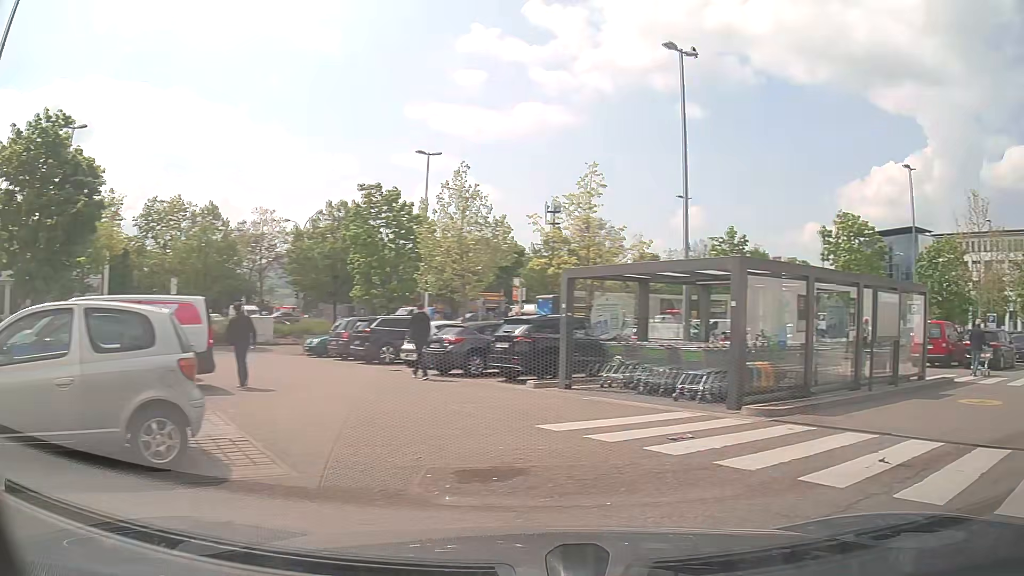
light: Day
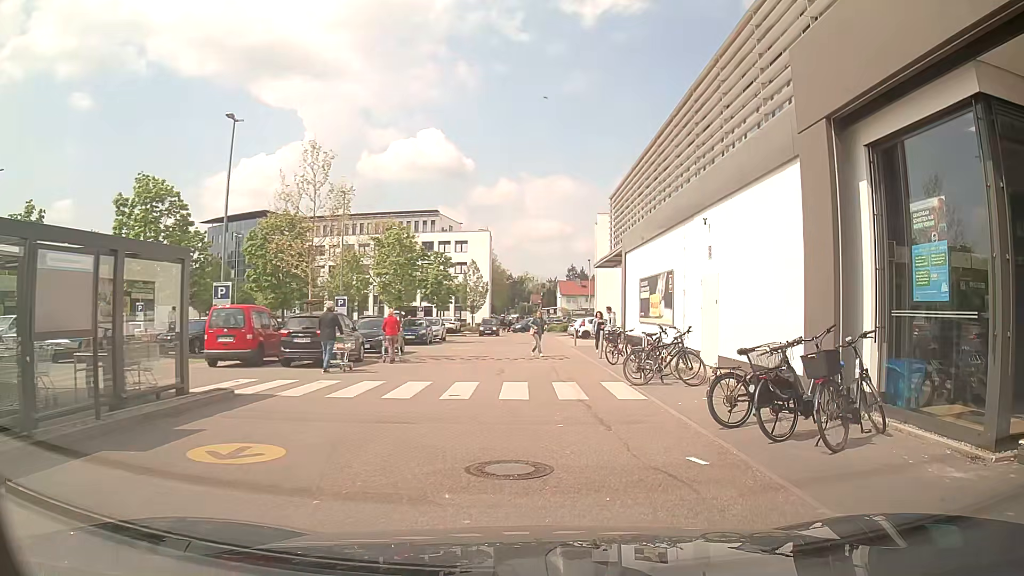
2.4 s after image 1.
(+3.9, +6.1) m; +51°
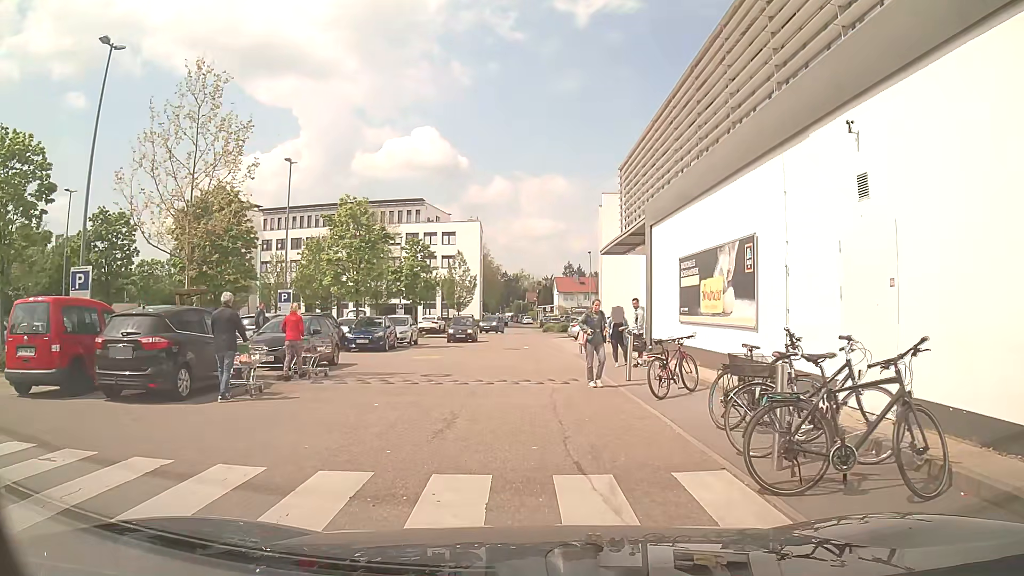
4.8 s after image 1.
(+0.3, +8.7) m; +2°
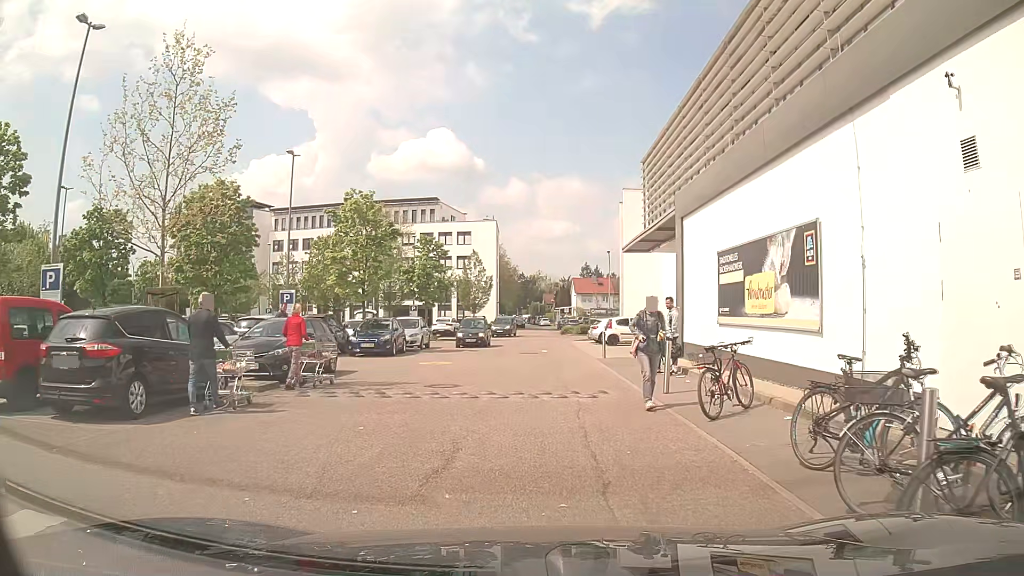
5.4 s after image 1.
(0.0, +2.1) m; -1°
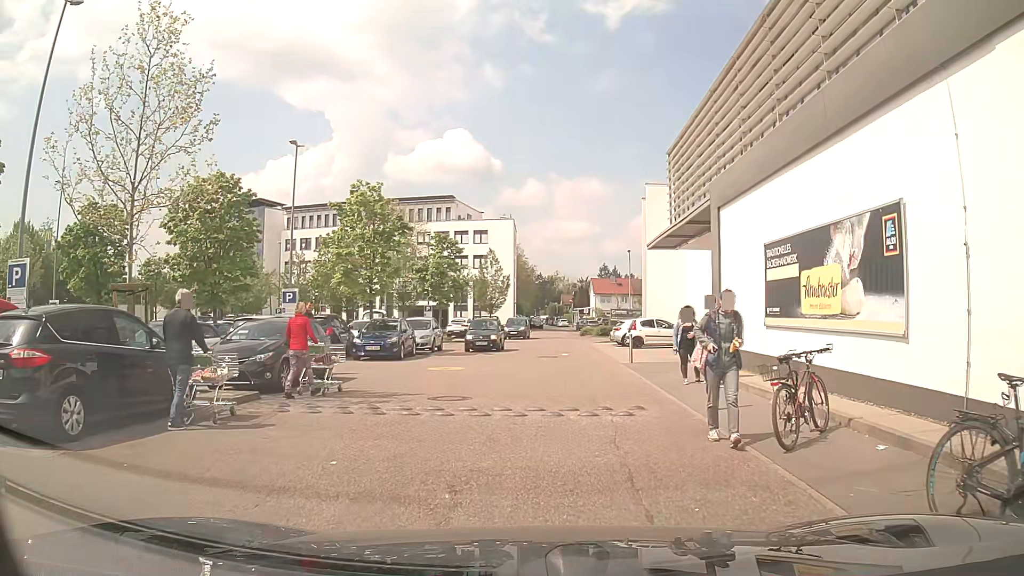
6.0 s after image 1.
(0.0, +2.0) m; -2°
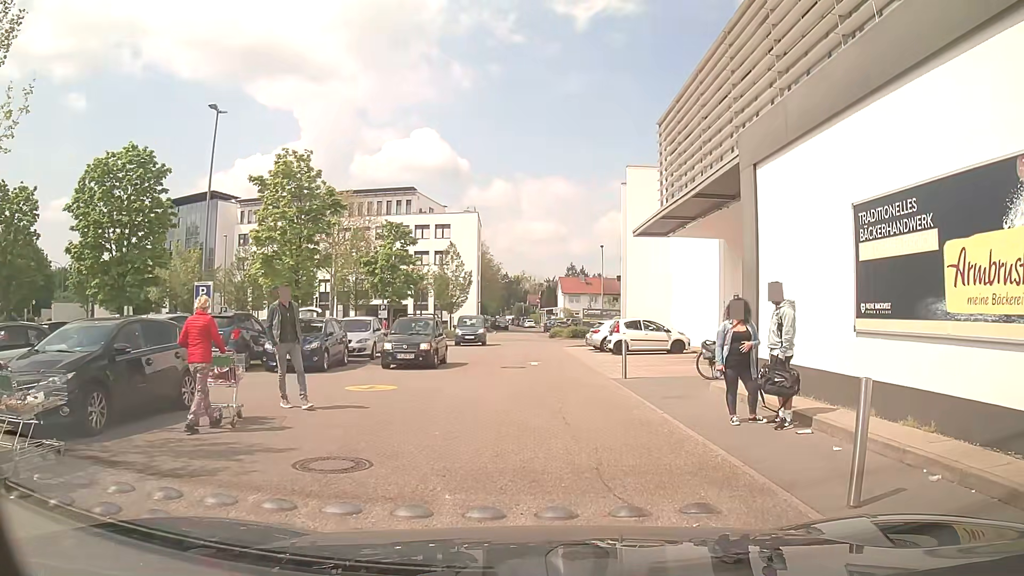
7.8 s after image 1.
(+0.1, +5.3) m; +4°
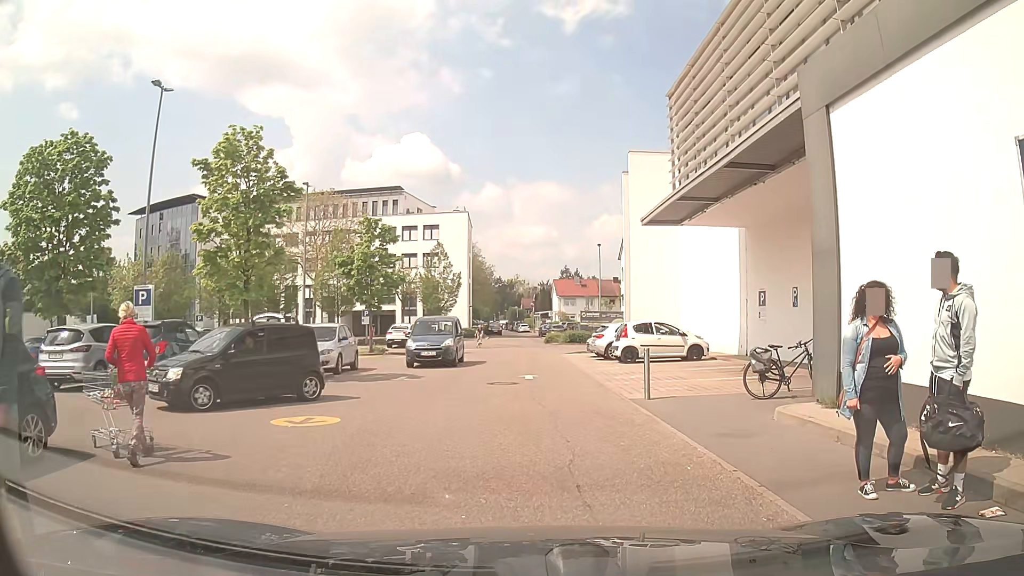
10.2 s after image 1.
(0.0, +3.7) m; +3°
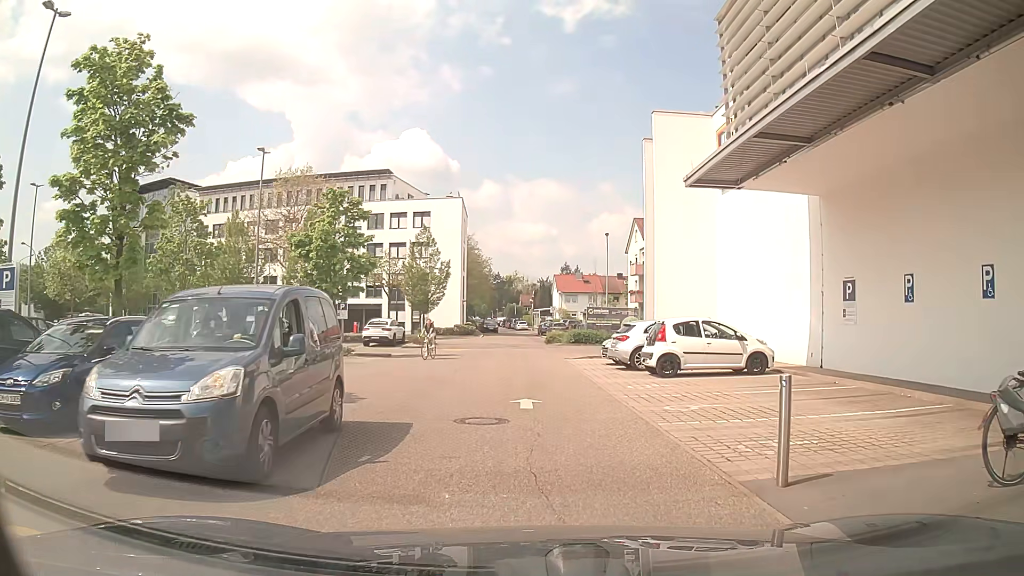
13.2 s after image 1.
(-0.4, +7.0) m; -3°
